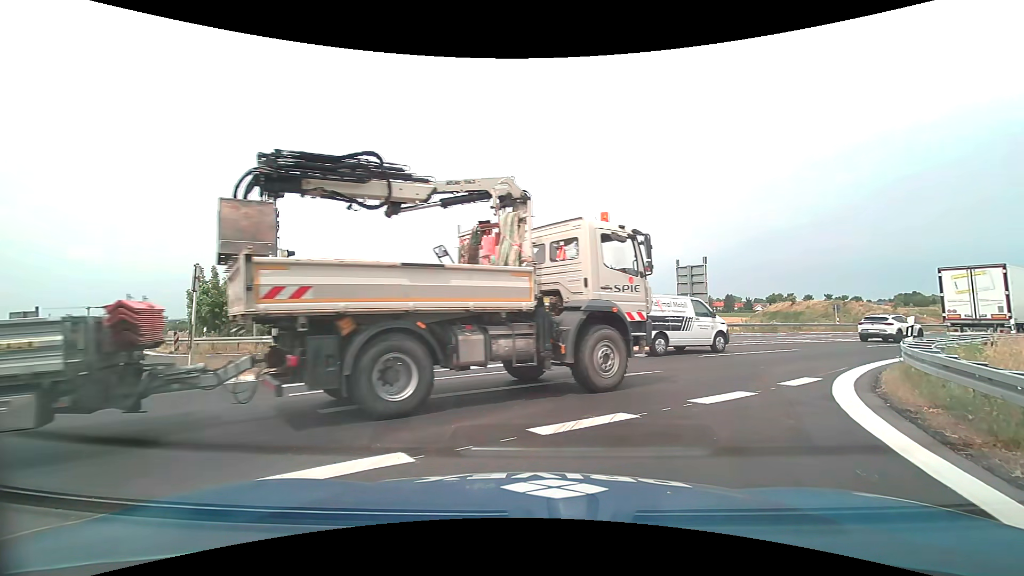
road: motorway_link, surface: asphalt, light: Day
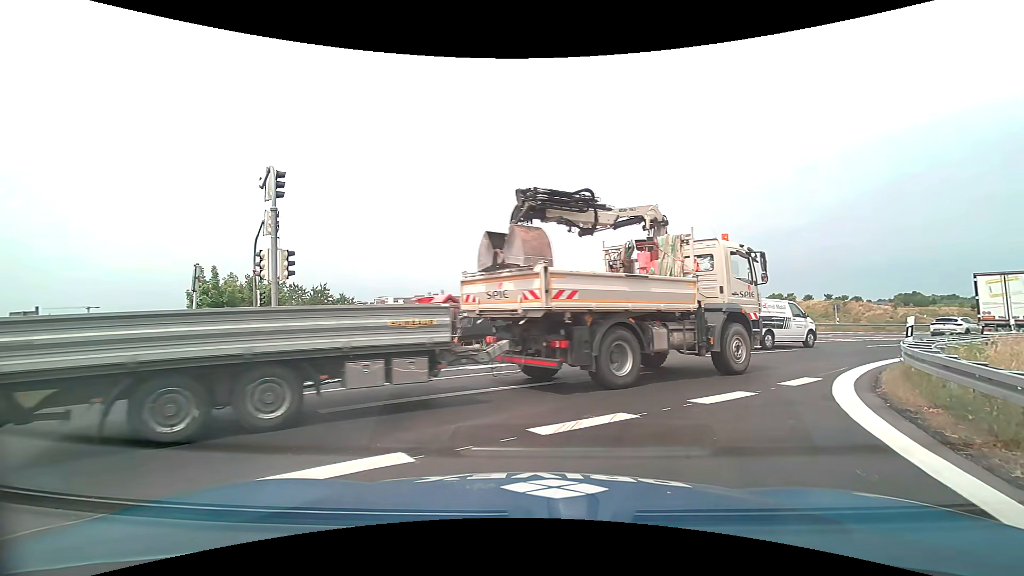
(0.0, 0.0) m; 0°
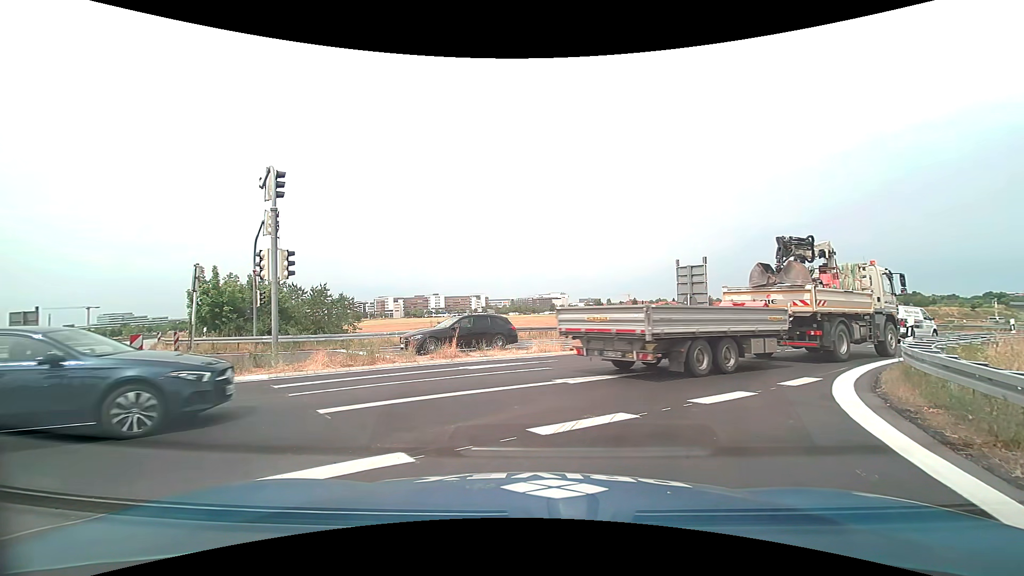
(0.0, 0.0) m; 0°
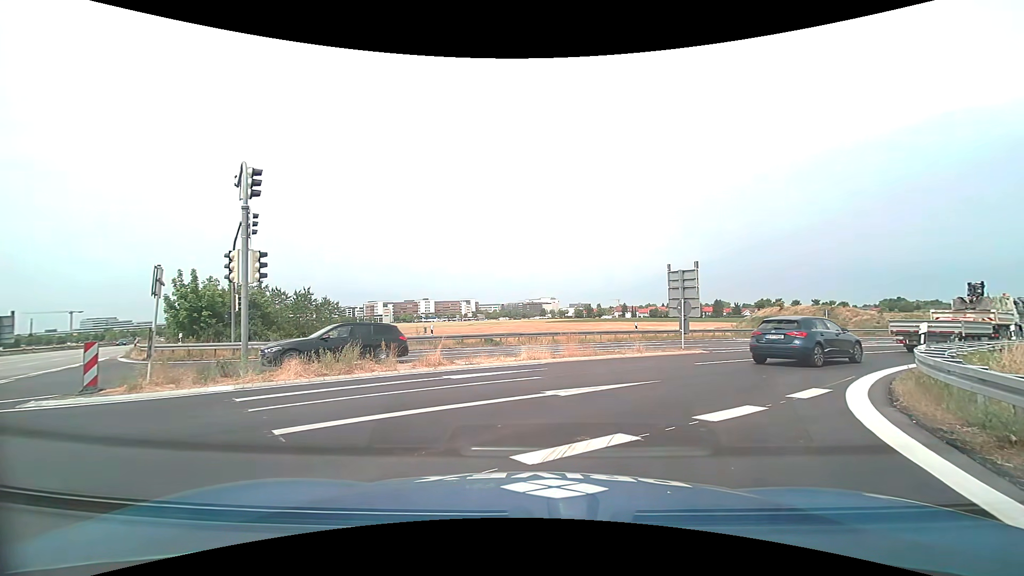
(0.0, +0.9) m; +3°
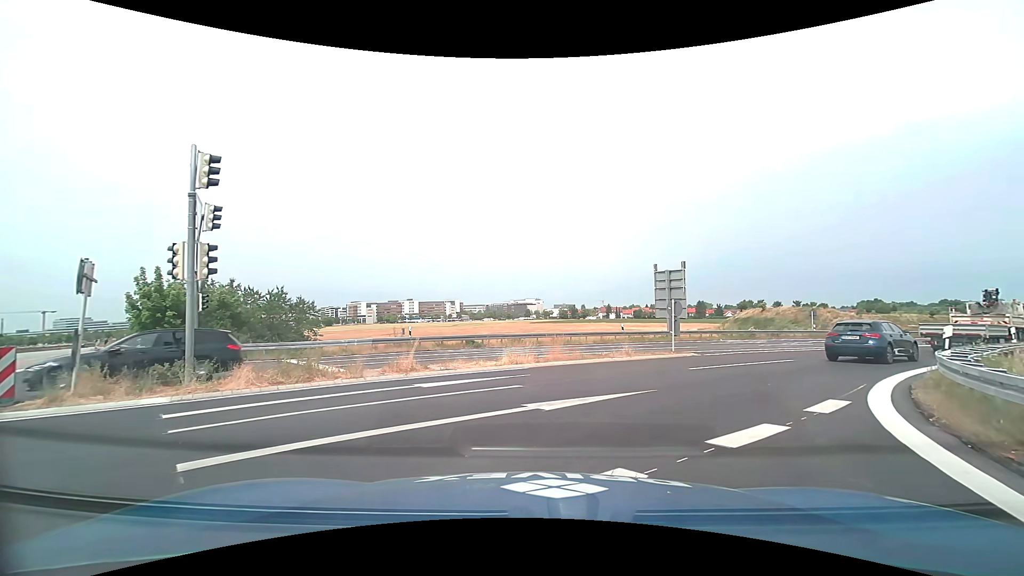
(0.0, +1.4) m; +1°
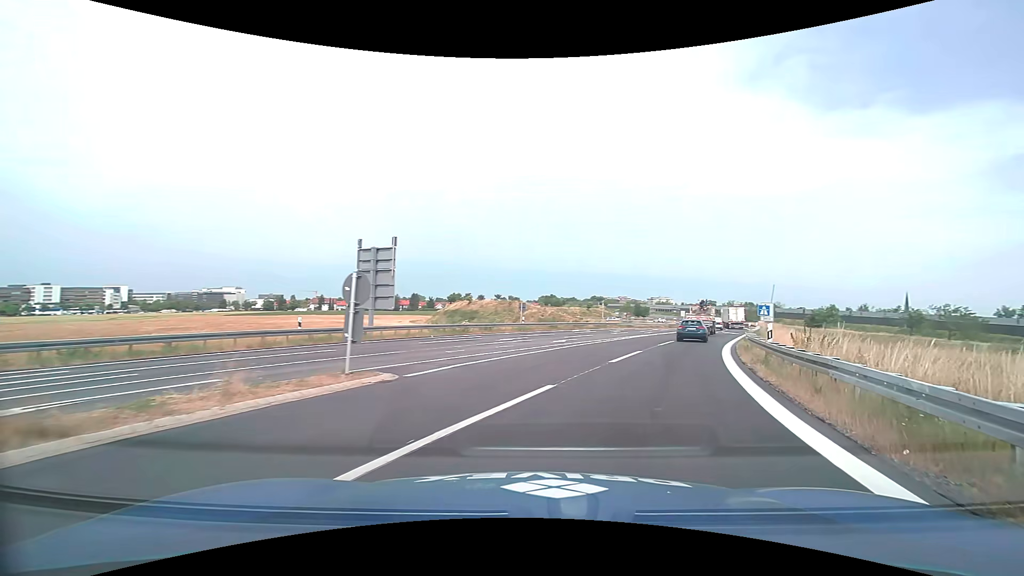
(+2.4, +10.7) m; +30°
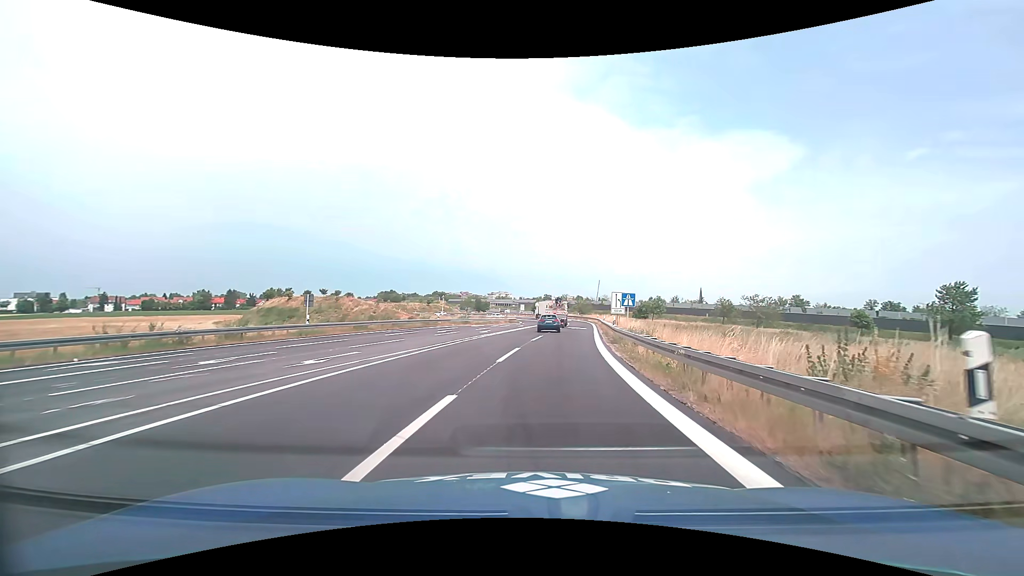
(+2.9, +13.1) m; +20°
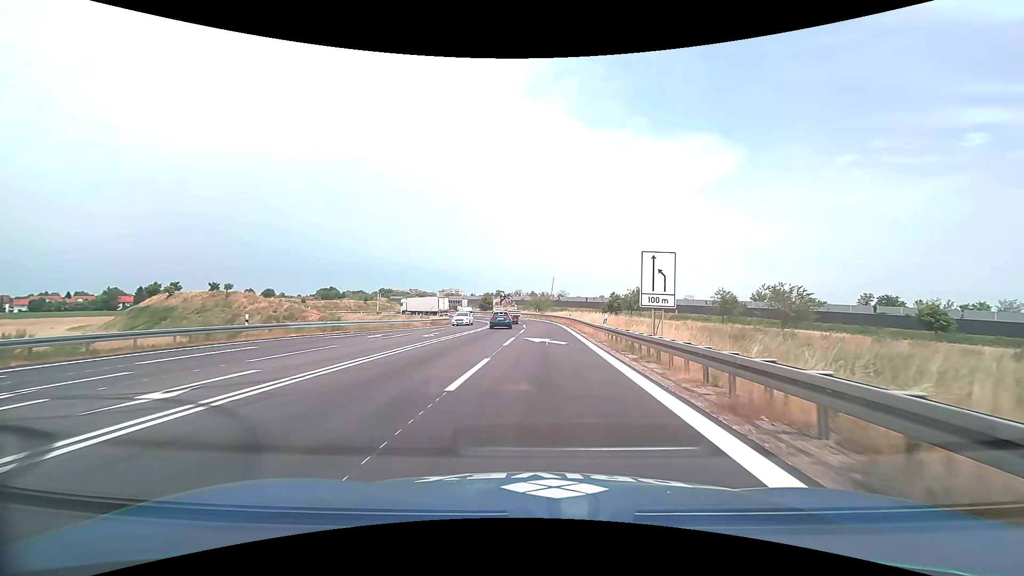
(+1.6, +30.1) m; +5°
(0, +10) (0, +20) (0, +30) (-1, +40) (-2, +50) (-3, +60) (-4, +70) (-6, +80) (-9, +89) (-14, +98) m
